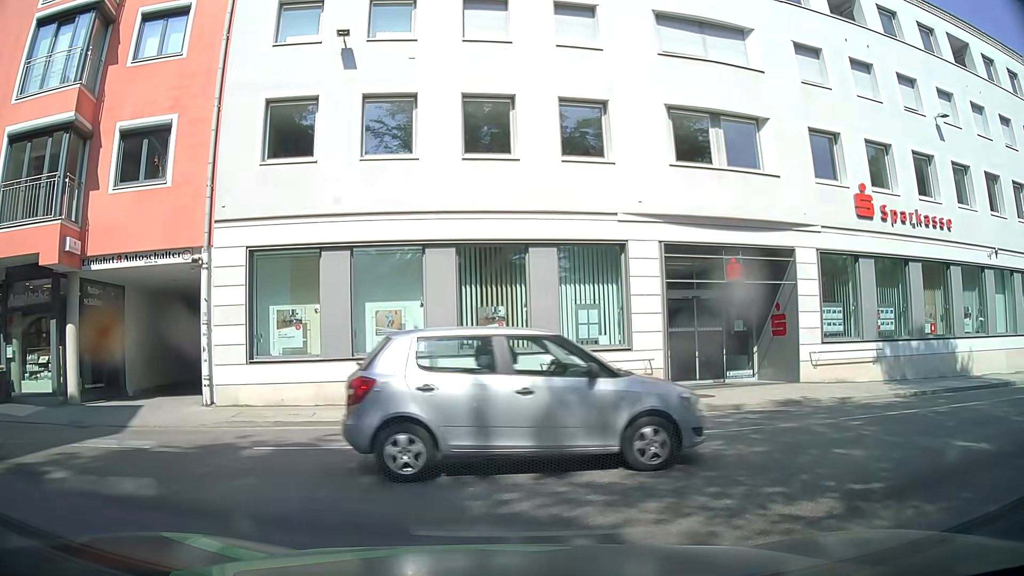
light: Day
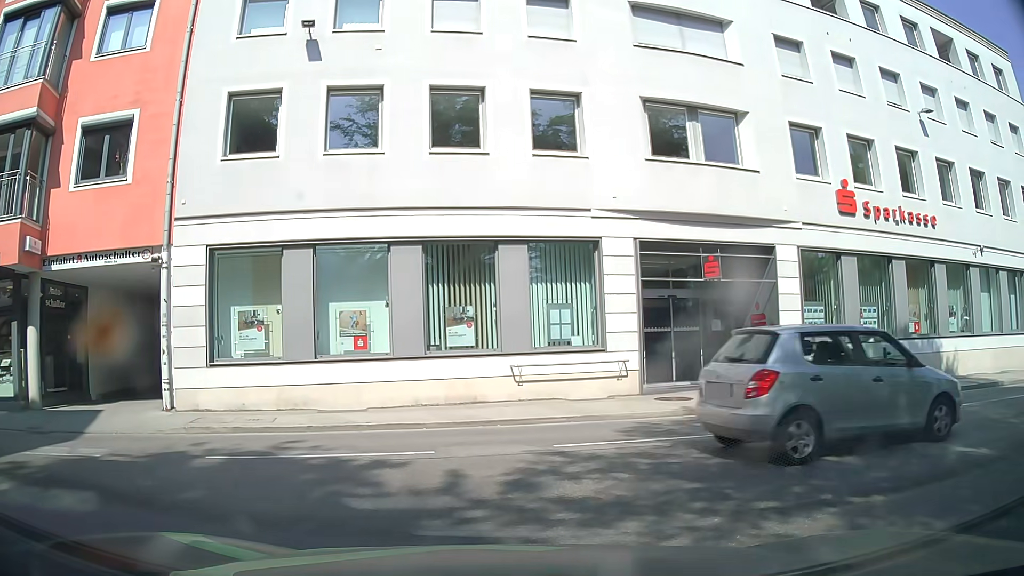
(0.0, +0.6) m; 0°
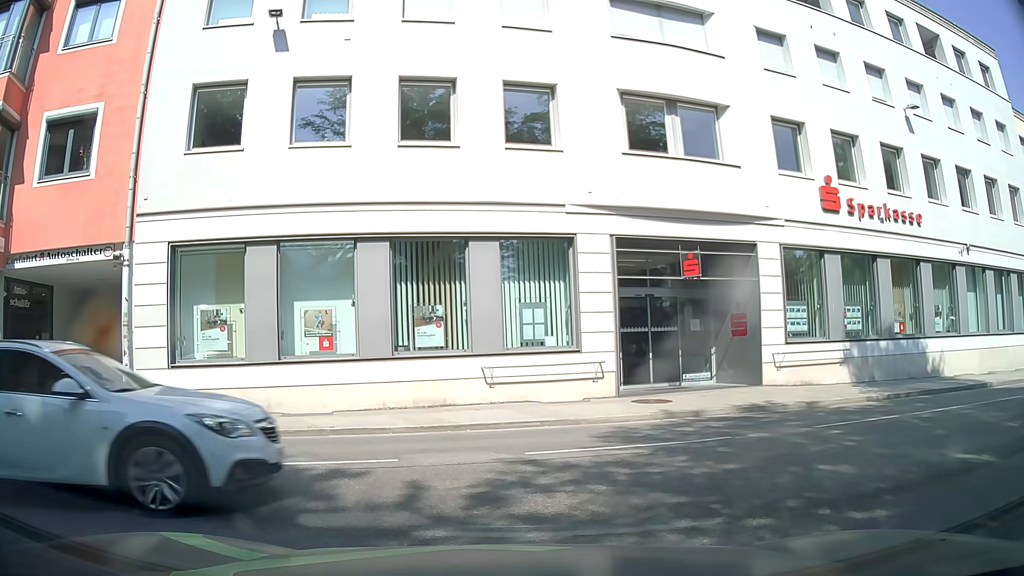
(0.0, +0.5) m; 0°
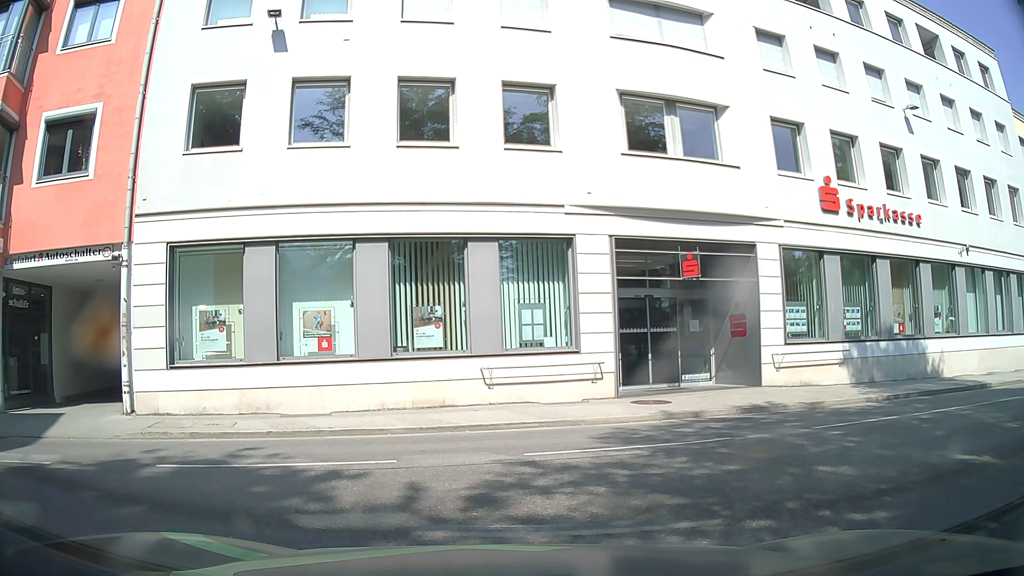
(0.0, +0.1) m; 0°
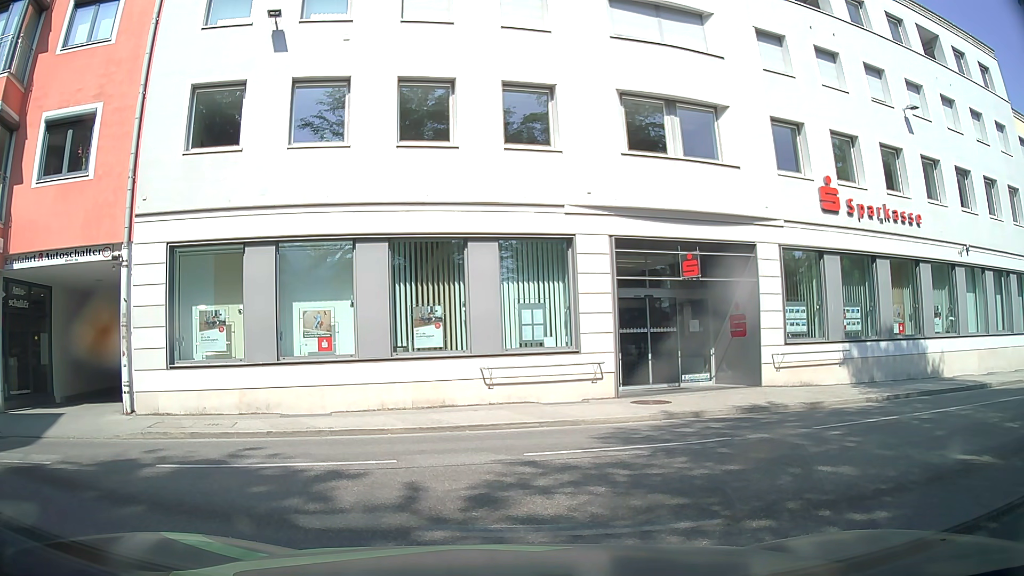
(0.0, 0.0) m; 0°
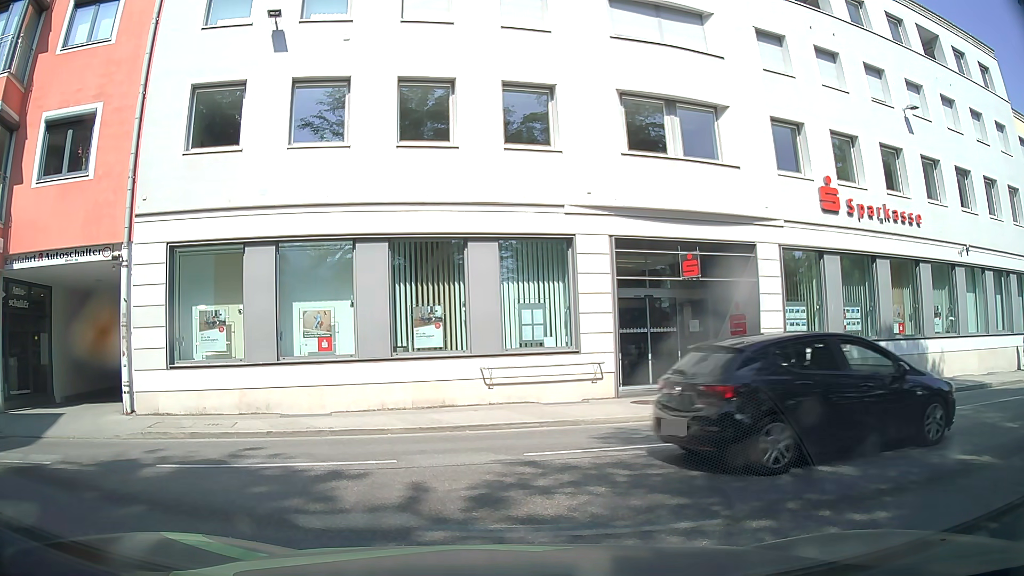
(0.0, 0.0) m; 0°
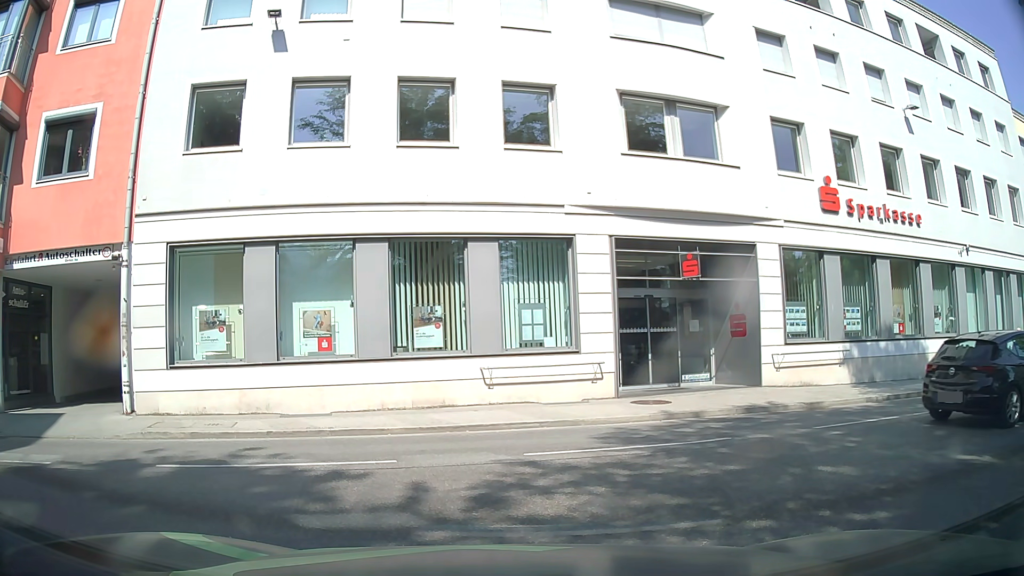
(0.0, 0.0) m; 0°
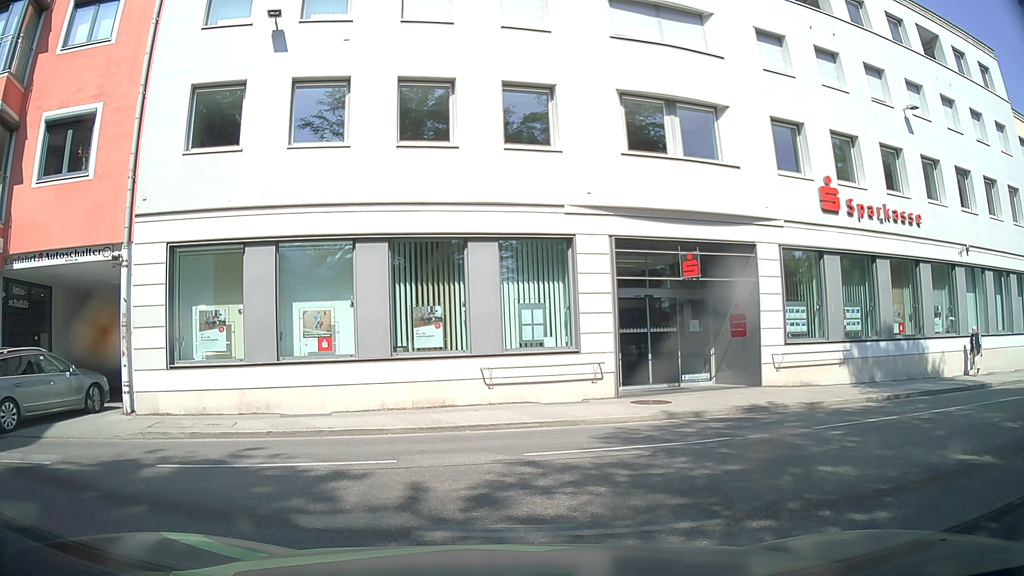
(0.0, 0.0) m; 0°
